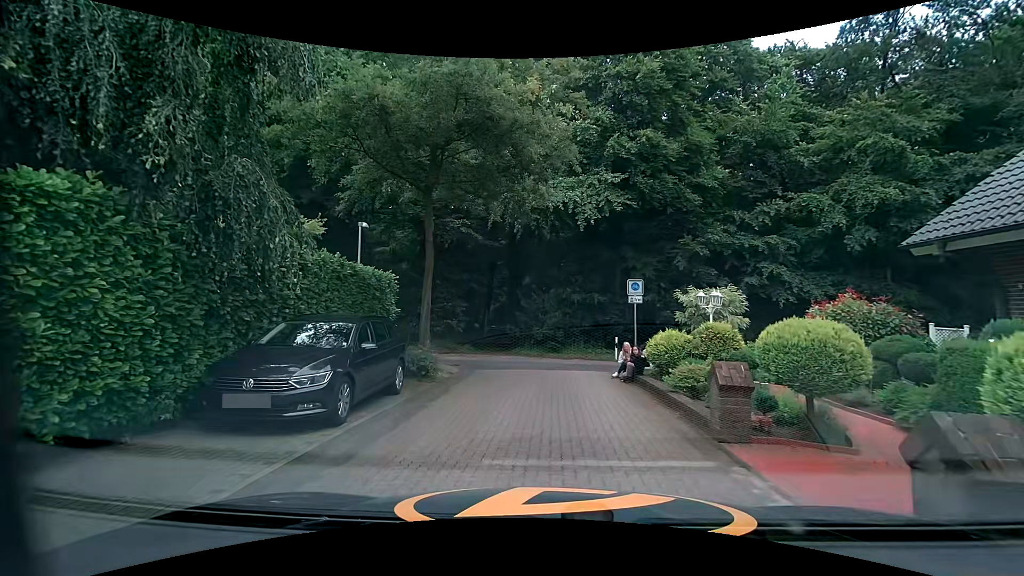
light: Day
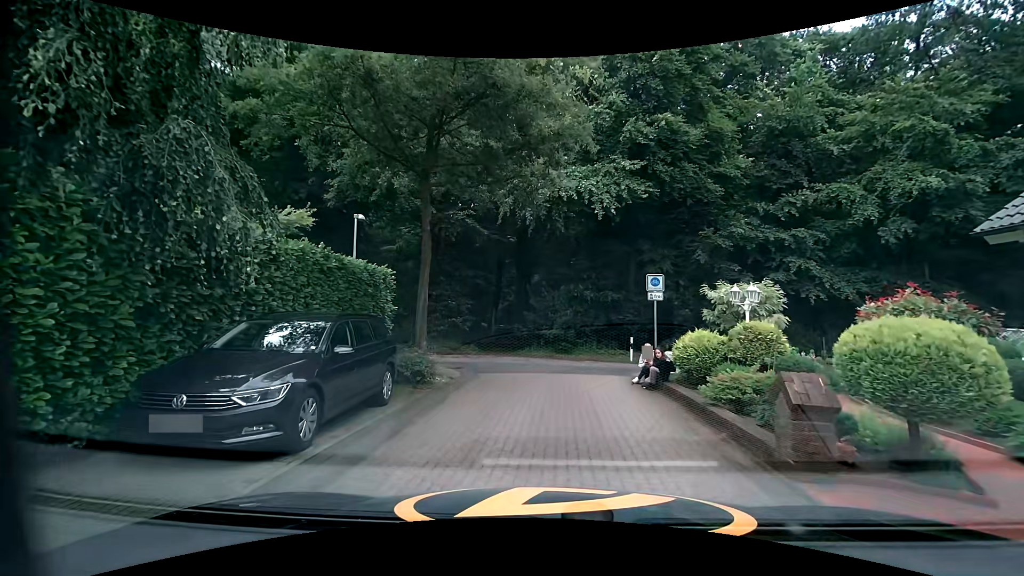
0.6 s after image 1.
(0.0, +1.4) m; 0°
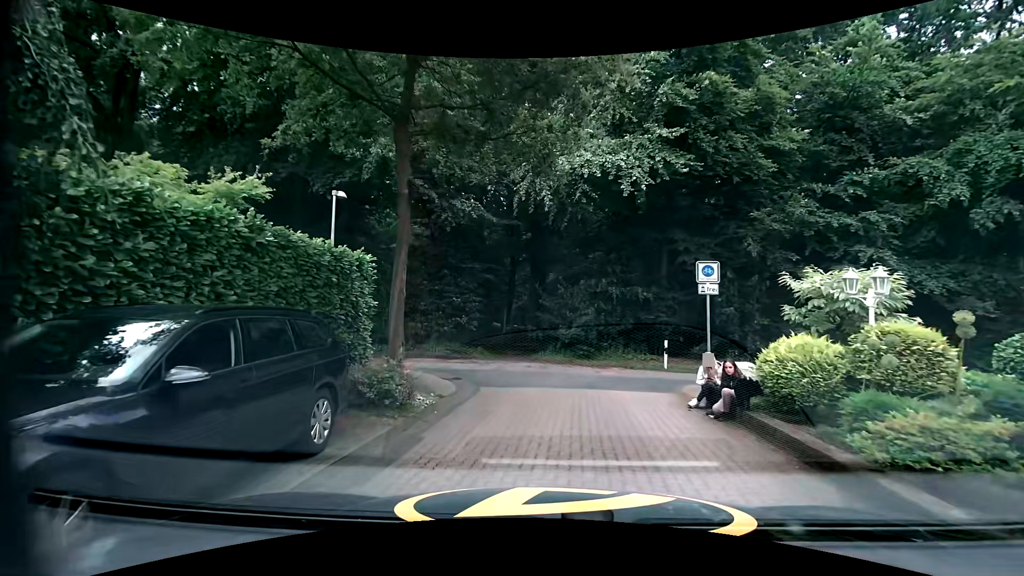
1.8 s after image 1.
(-0.1, +3.1) m; 0°
